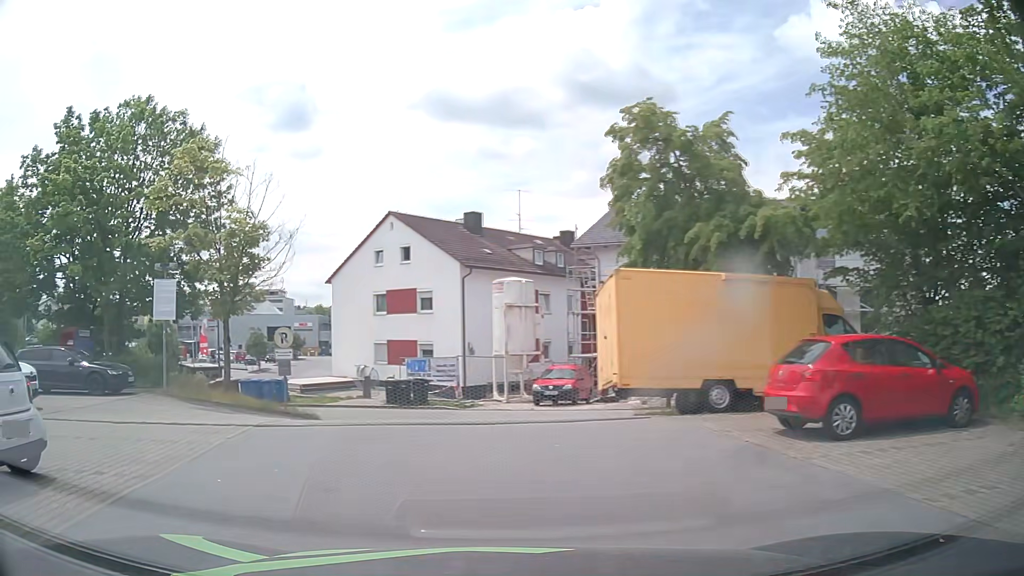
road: residential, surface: asphalt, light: Day
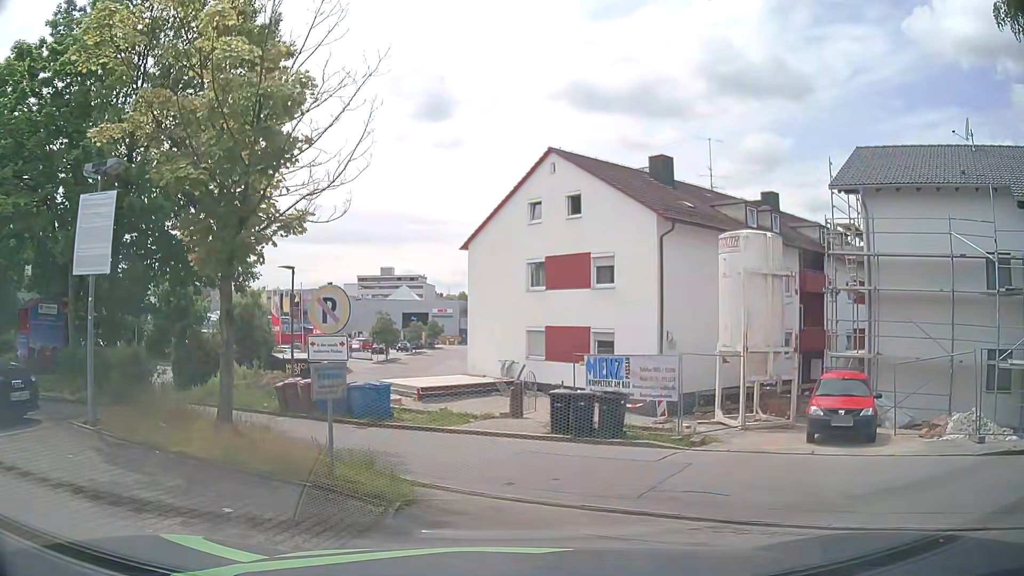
(-2.7, +11.2) m; -15°
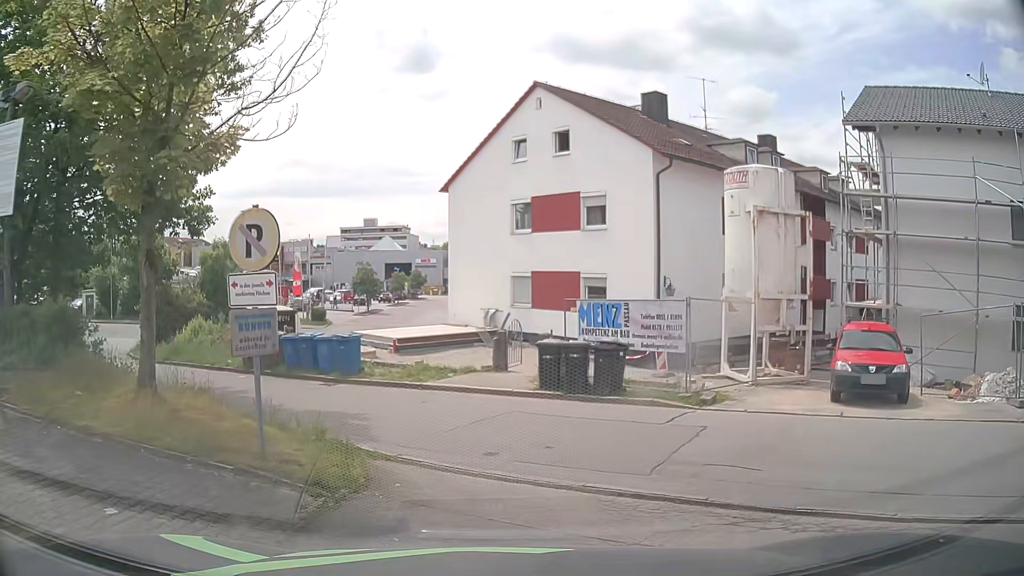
(0.0, +1.9) m; +2°
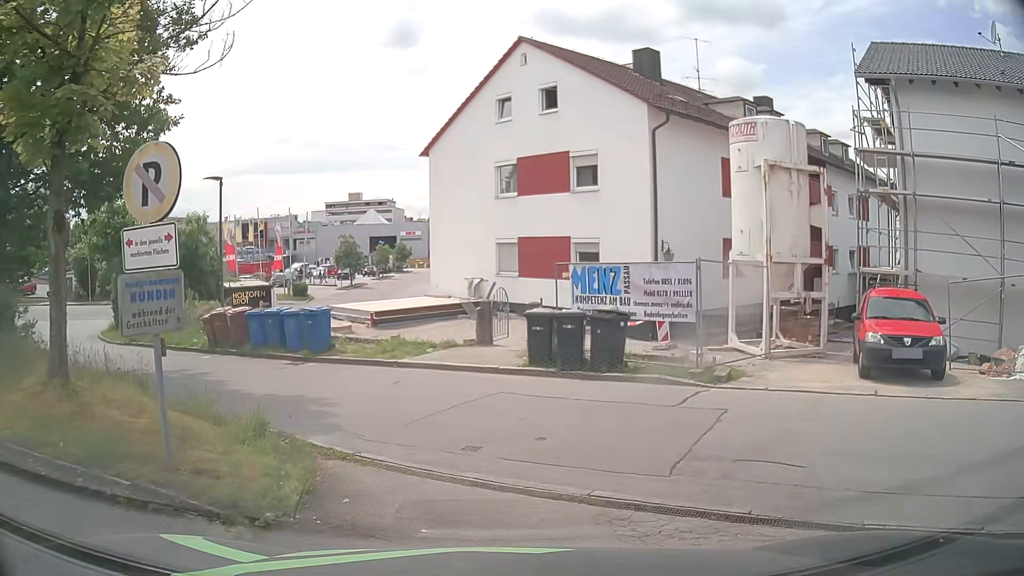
(0.0, +1.6) m; +2°
